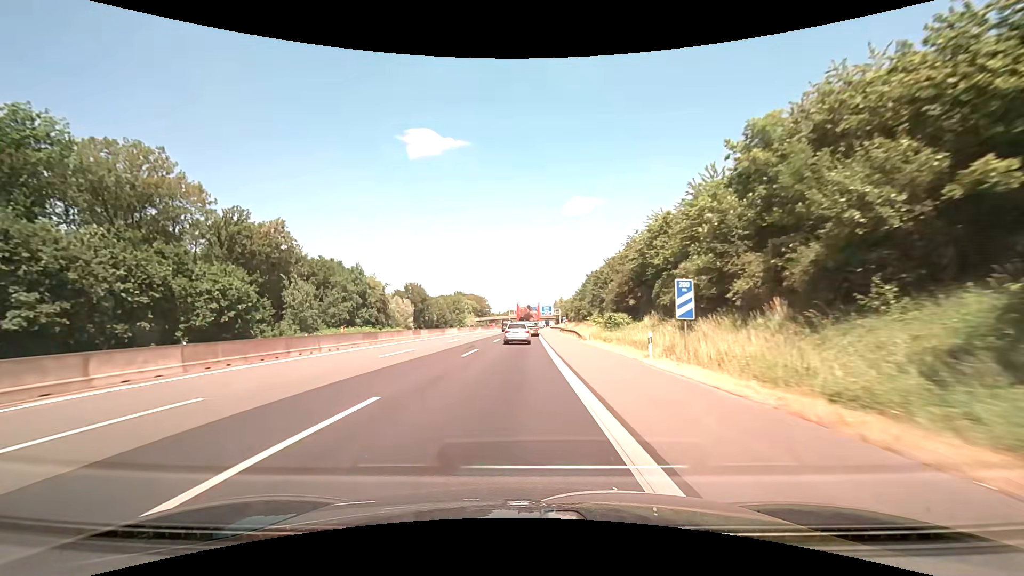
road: motorway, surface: asphalt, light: Day
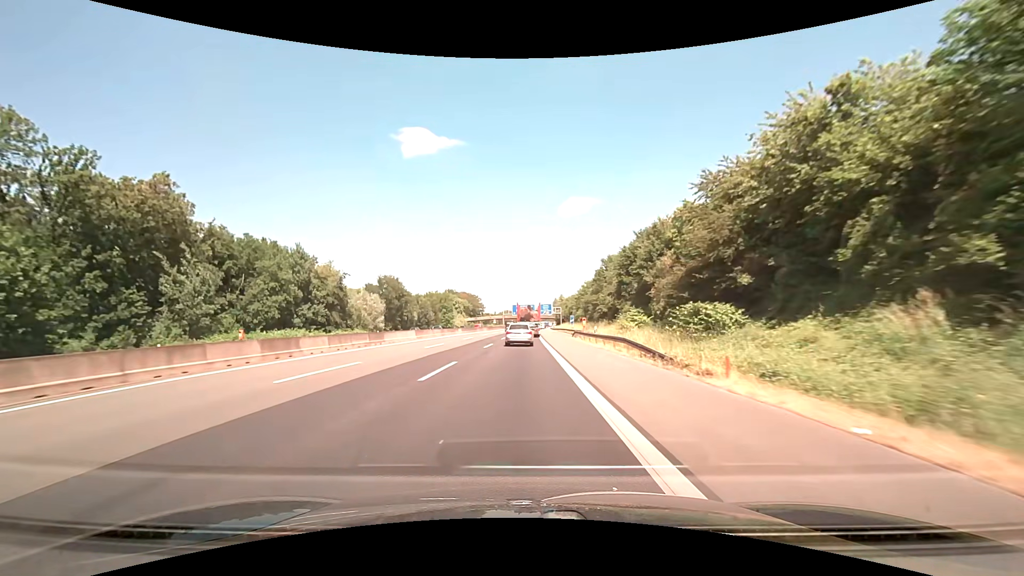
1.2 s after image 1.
(+0.1, +27.1) m; 0°
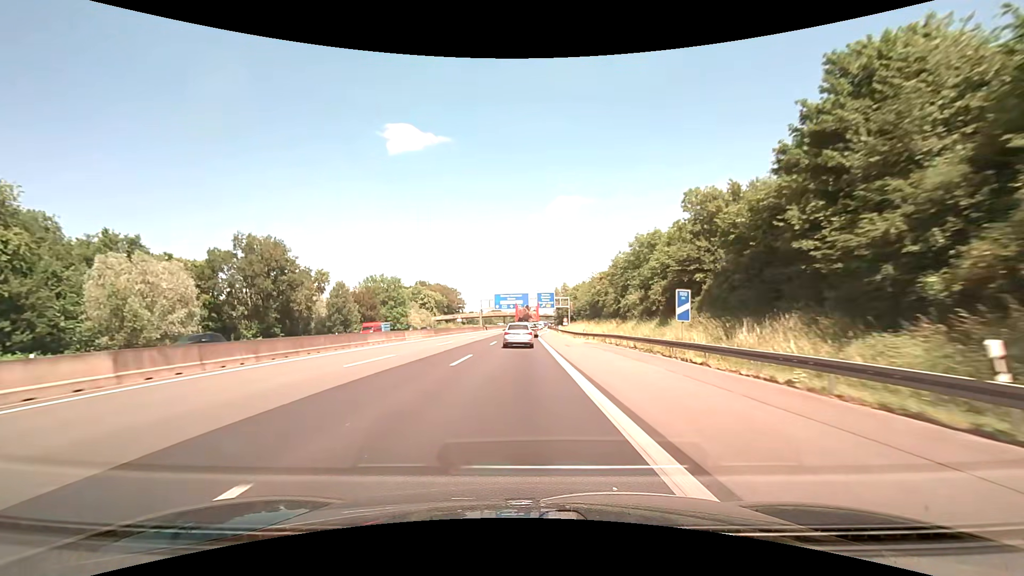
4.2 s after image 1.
(+0.6, +67.1) m; +1°
(0, +10) (0, +20) (0, +30) (0, +40) (+1, +50) (+1, +60) (+1, +70) (+2, +80) (+2, +90) (+3, +100) m
